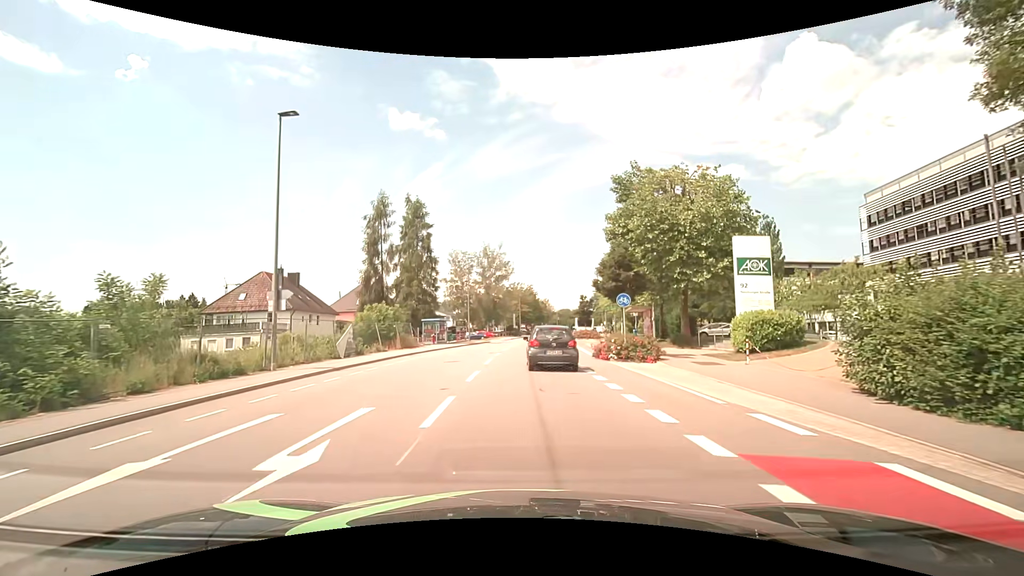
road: tertiary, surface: asphalt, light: Day
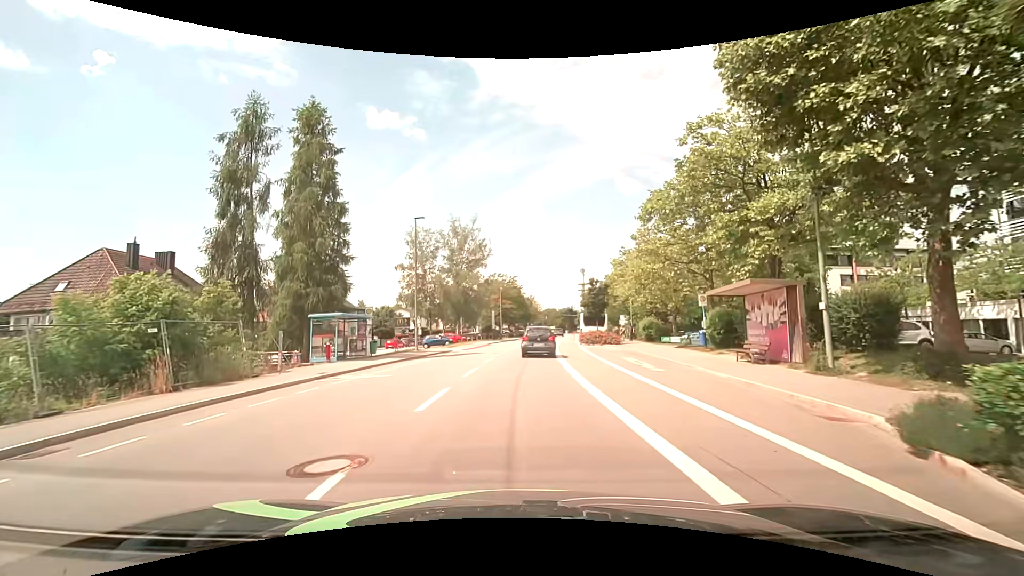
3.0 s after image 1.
(+0.3, +22.4) m; +2°
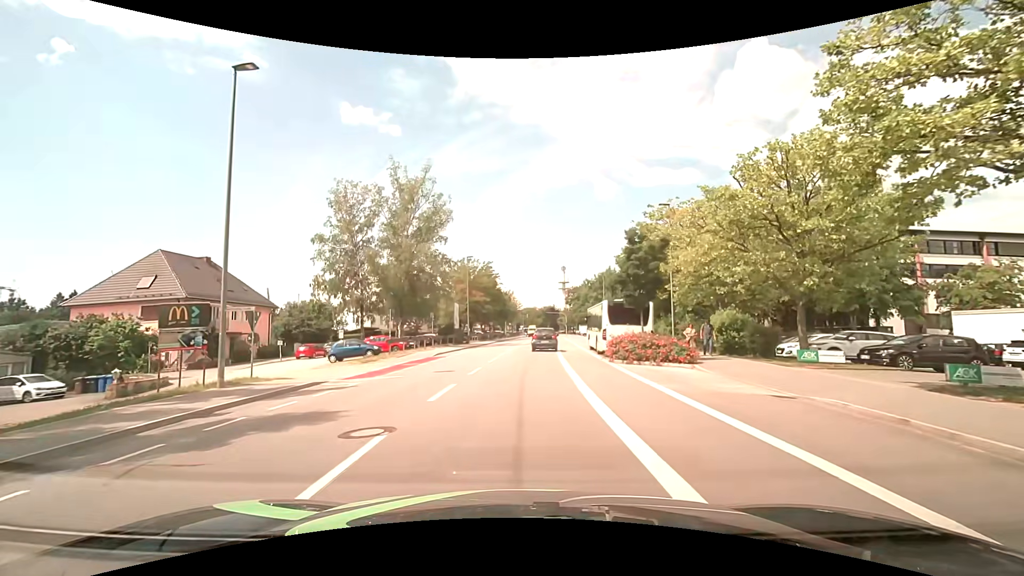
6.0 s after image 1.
(+0.4, +22.3) m; +2°
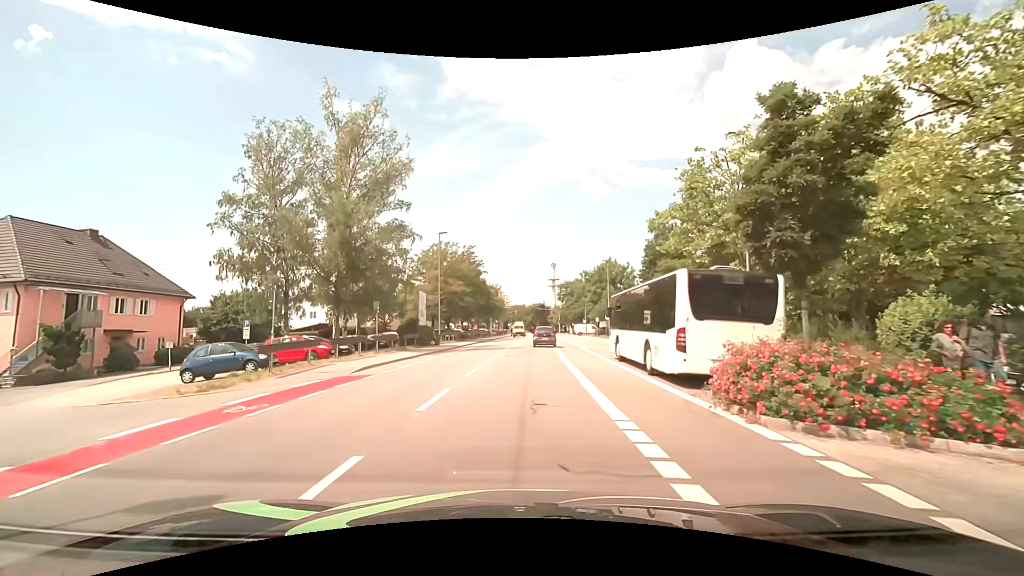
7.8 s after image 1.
(+0.2, +13.4) m; +1°
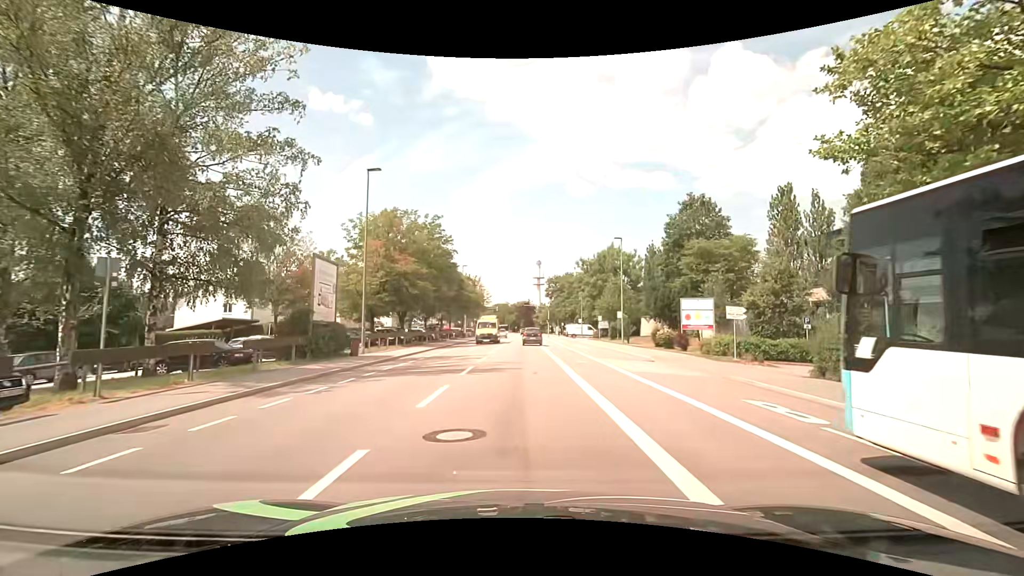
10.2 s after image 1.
(+0.2, +17.9) m; +2°
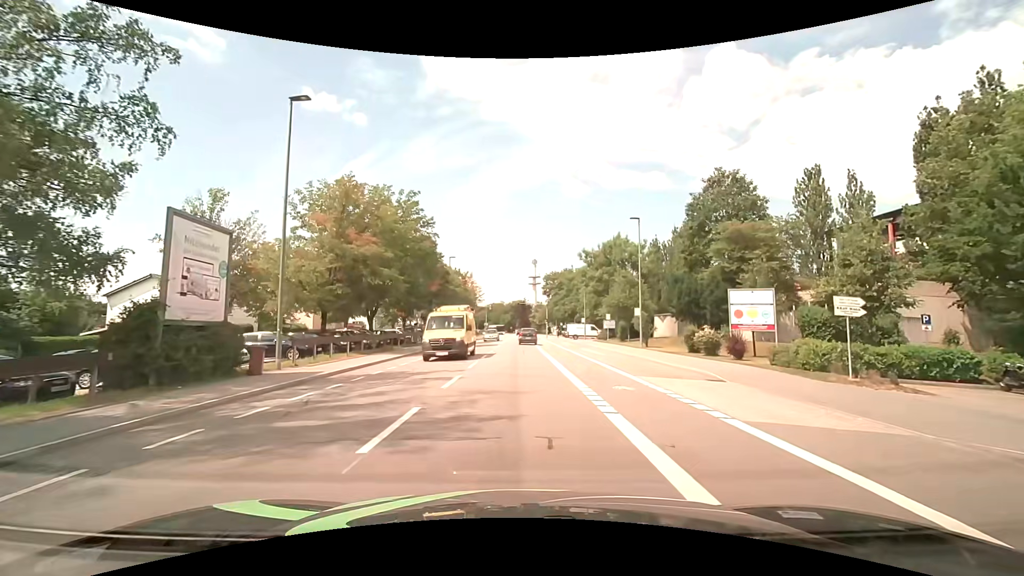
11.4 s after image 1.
(0.0, +8.9) m; 0°
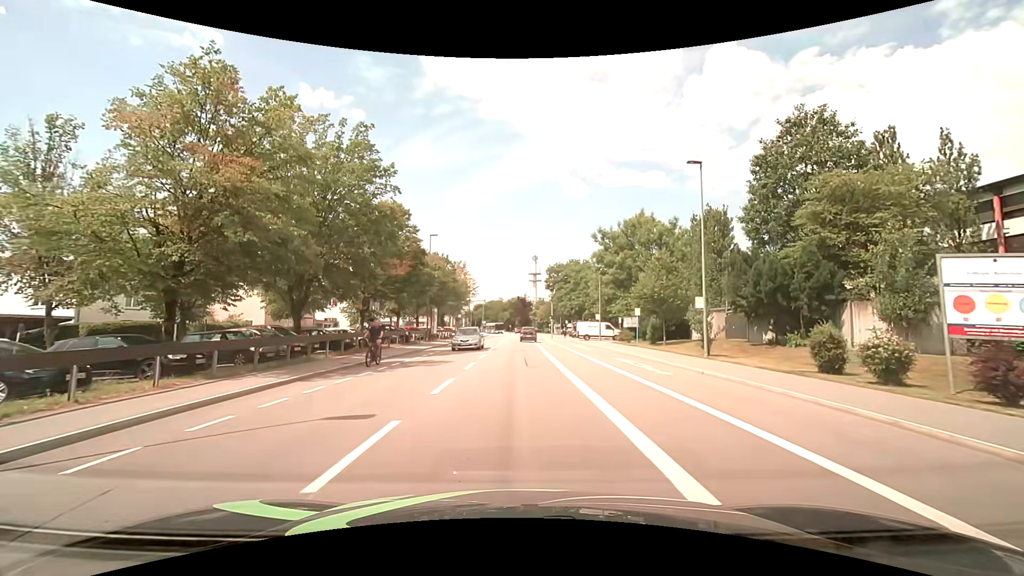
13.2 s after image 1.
(0.0, +13.4) m; 0°
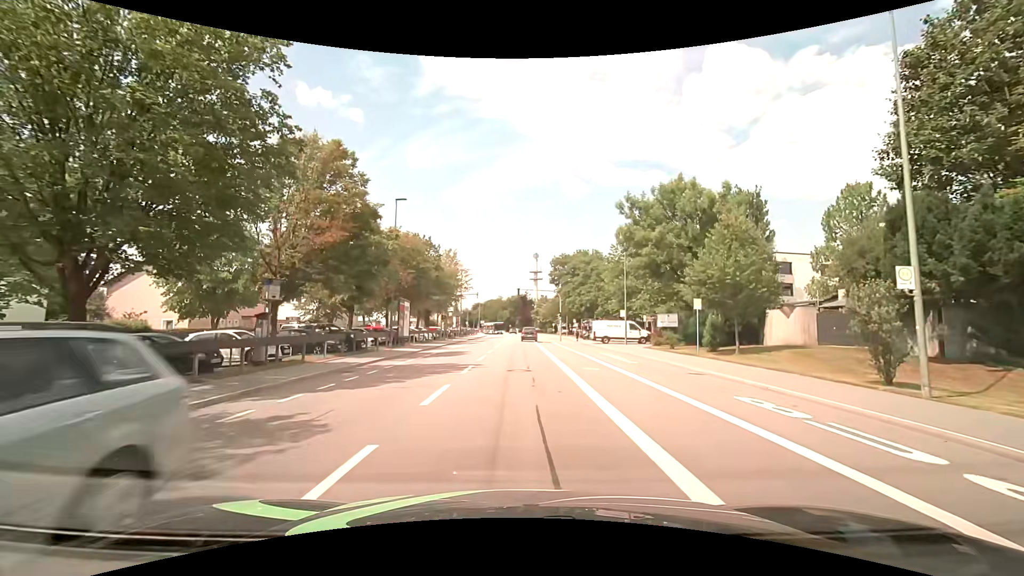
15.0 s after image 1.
(0.0, +13.5) m; 0°
